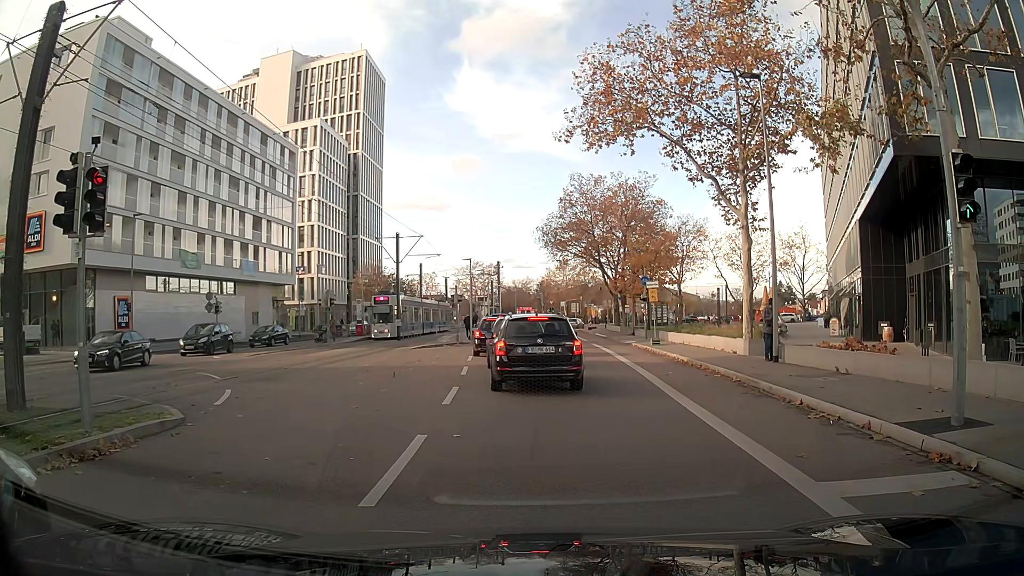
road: secondary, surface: asphalt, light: Day
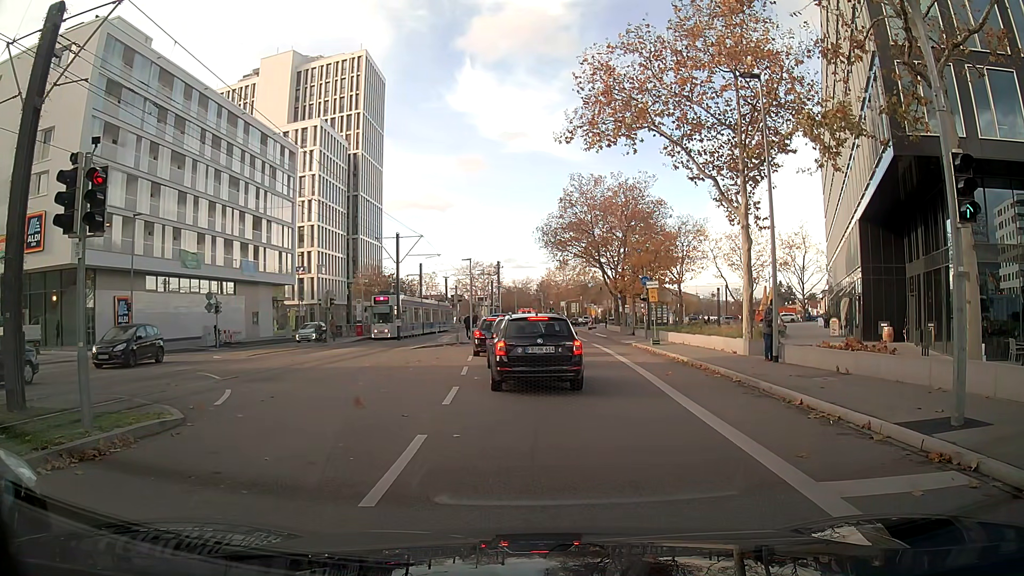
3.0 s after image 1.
(0.0, 0.0) m; 0°
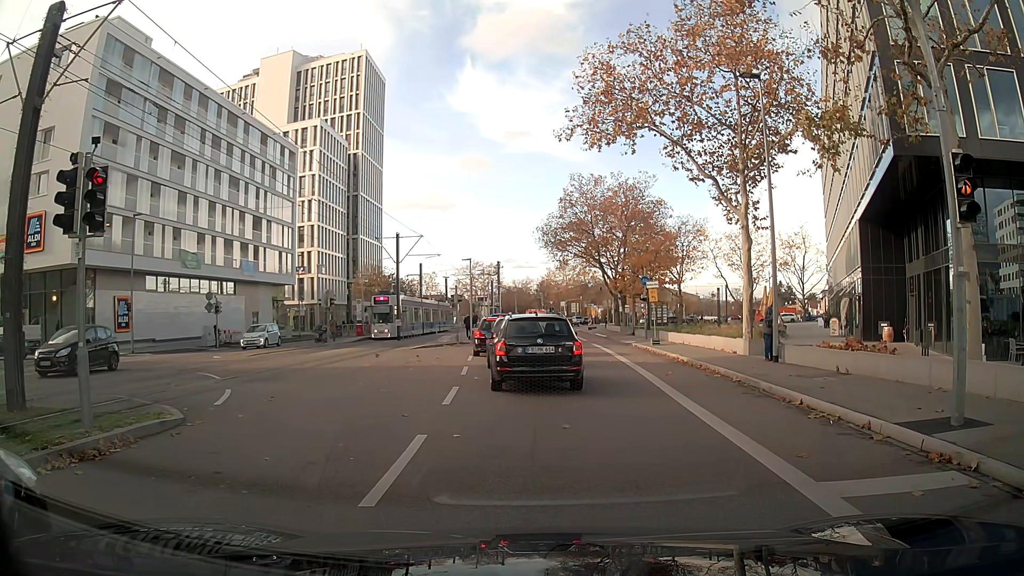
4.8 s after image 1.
(0.0, 0.0) m; 0°
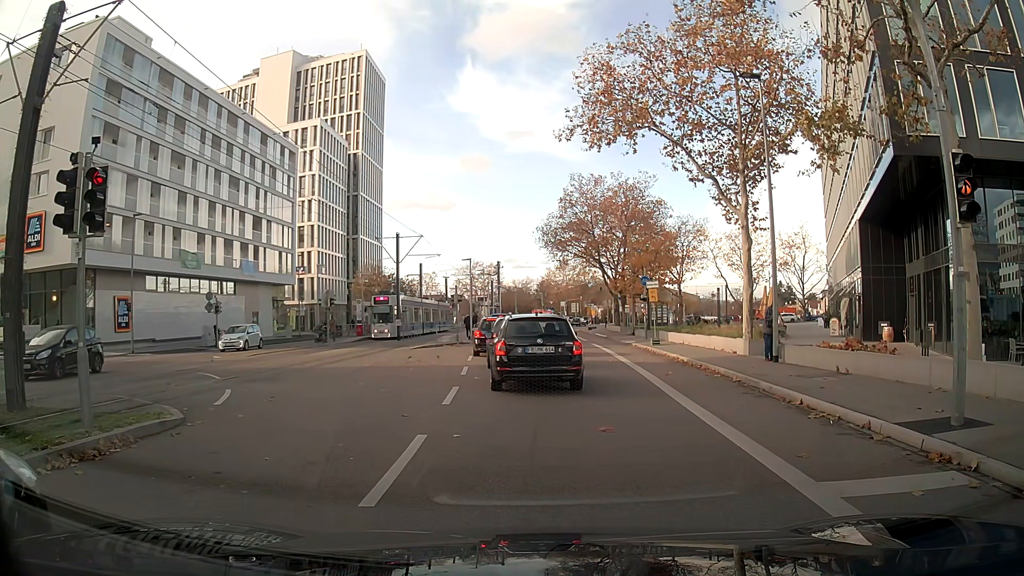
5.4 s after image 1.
(0.0, 0.0) m; 0°
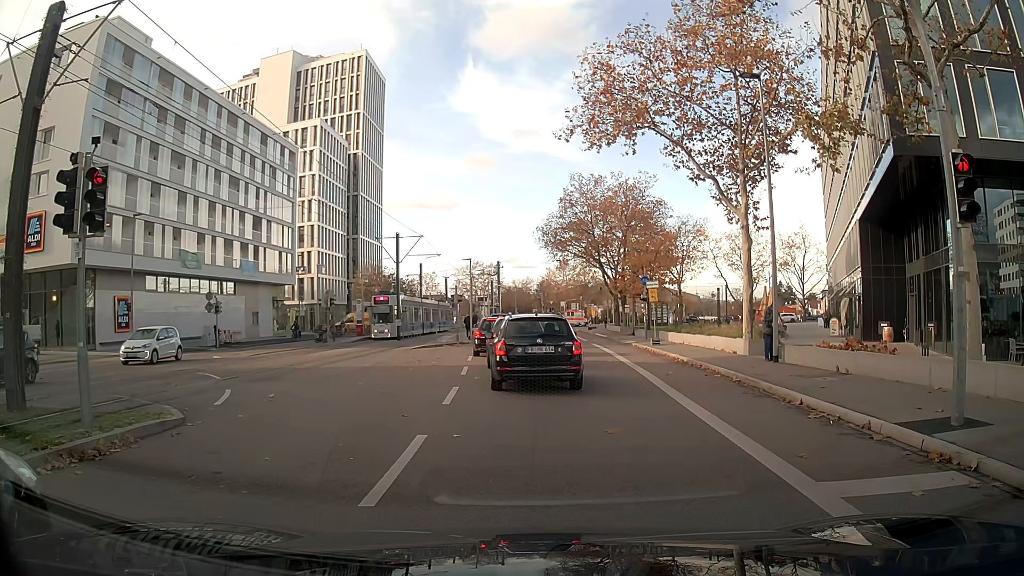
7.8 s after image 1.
(0.0, 0.0) m; 0°
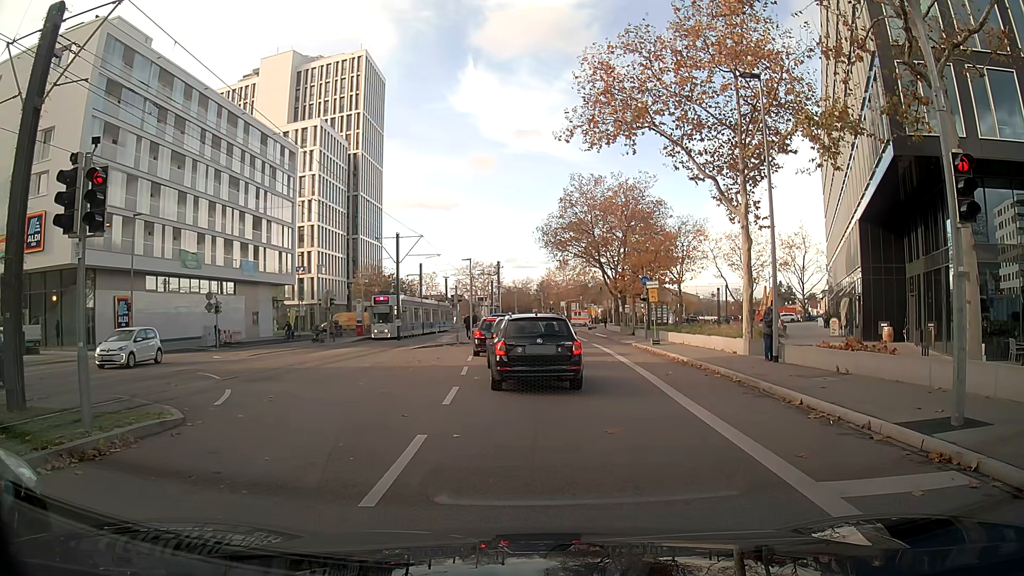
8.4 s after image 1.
(0.0, 0.0) m; 0°
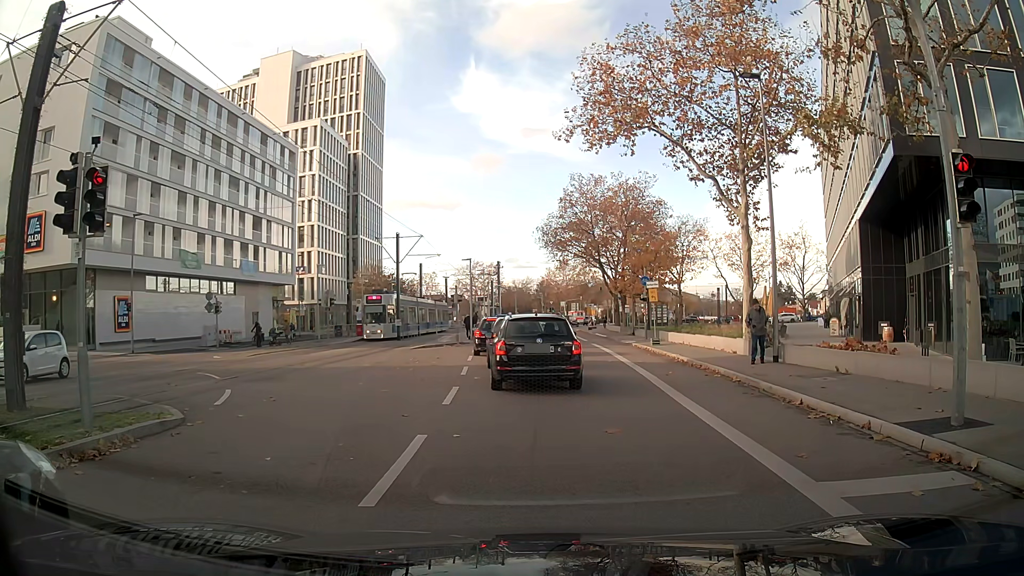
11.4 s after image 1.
(0.0, 0.0) m; 0°
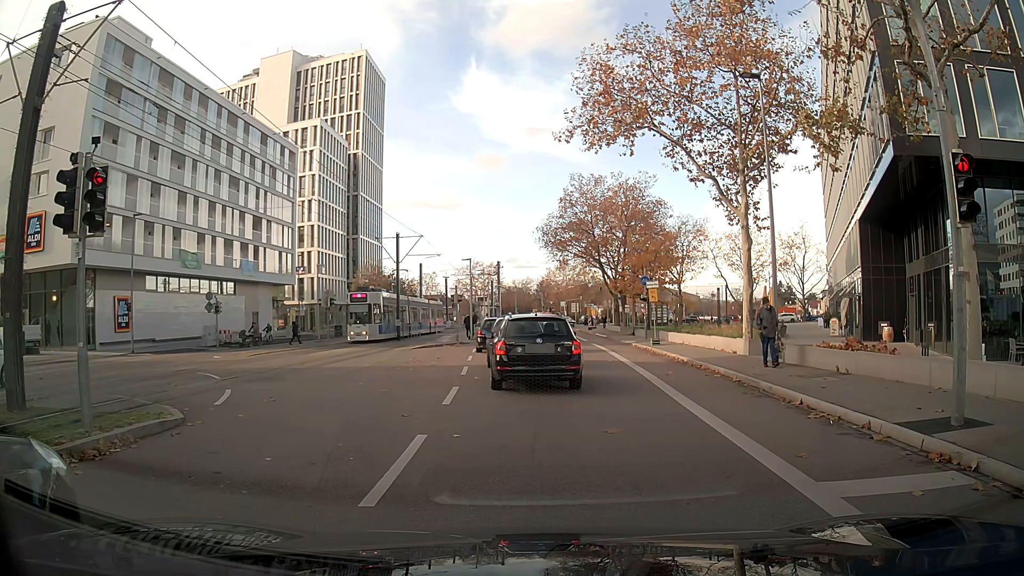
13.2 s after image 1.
(0.0, 0.0) m; 0°
(0, +10) (0, +20) (0, +30) (0, +40) (0, +50) (-1, +60) (-1, +70) (0, +80) (0, +90) (+3, +100) m
